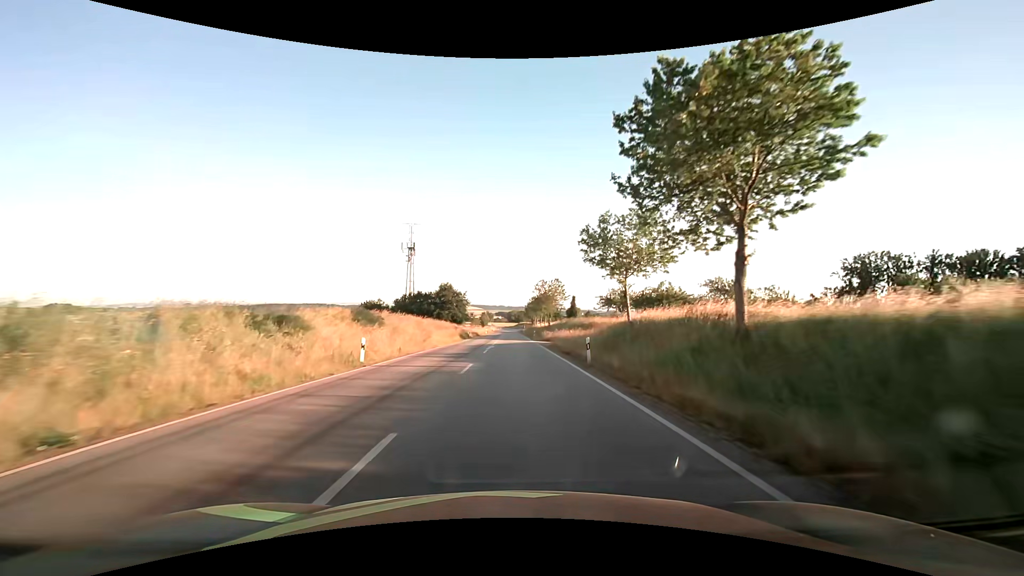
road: secondary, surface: asphalt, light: Day
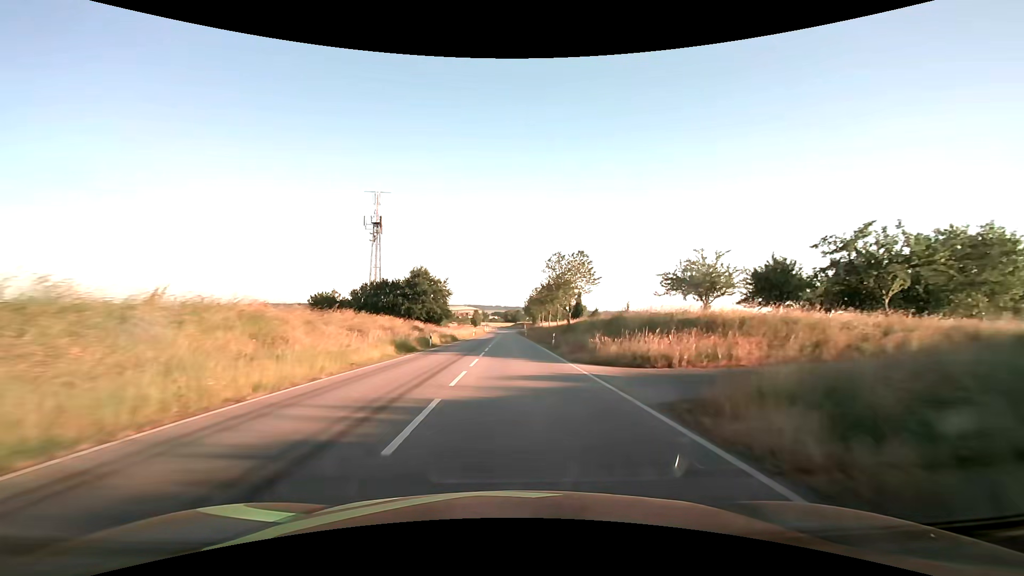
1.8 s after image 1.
(+0.3, +33.0) m; +1°
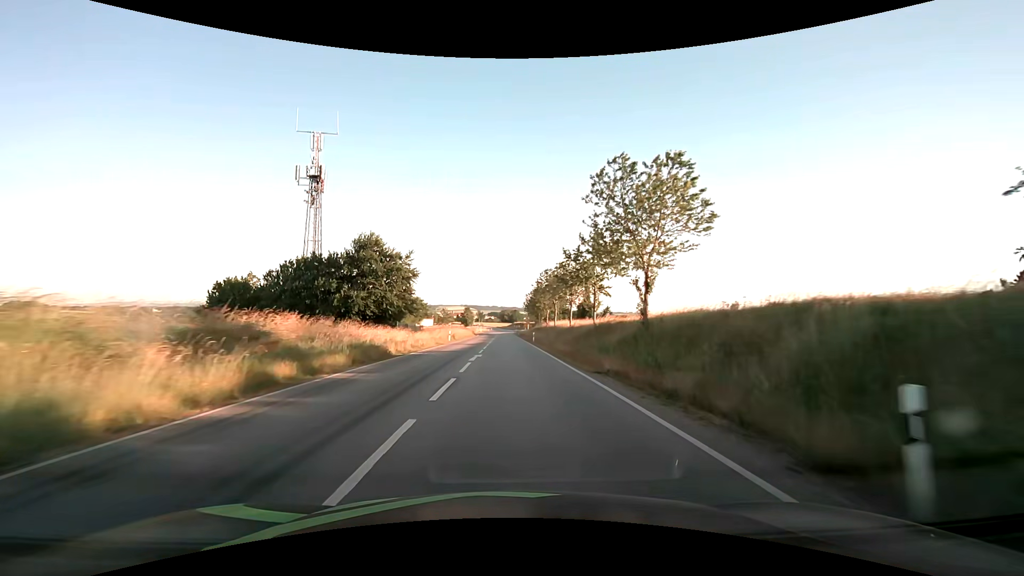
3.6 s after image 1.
(+0.1, +32.6) m; 0°
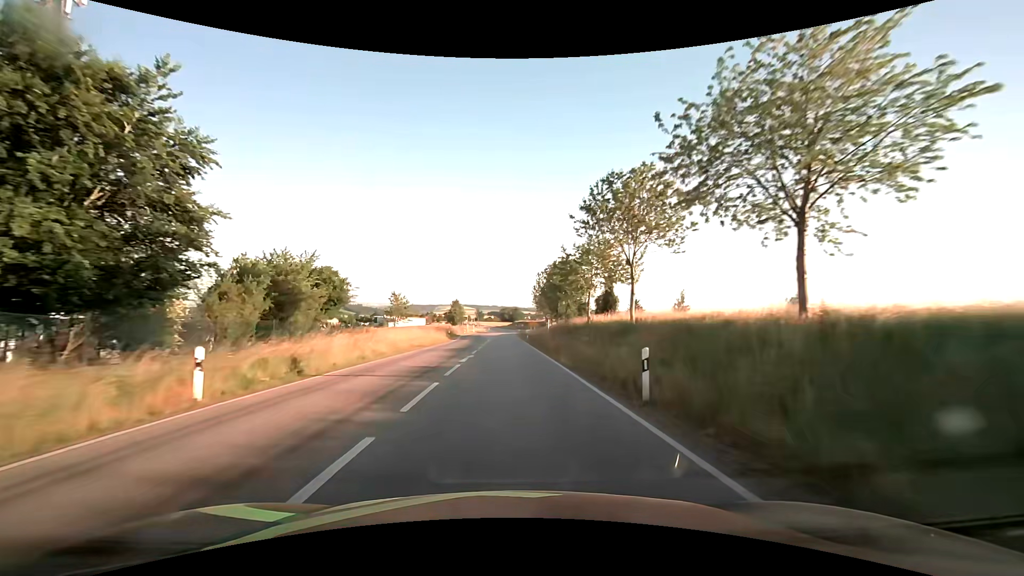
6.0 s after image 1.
(+0.1, +43.3) m; 0°
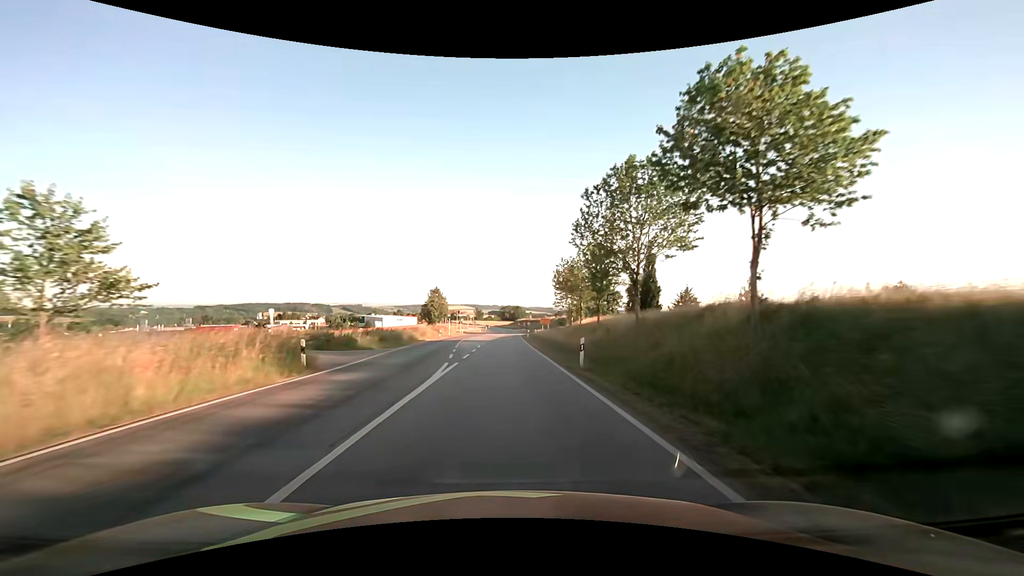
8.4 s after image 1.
(+0.1, +43.2) m; 0°
